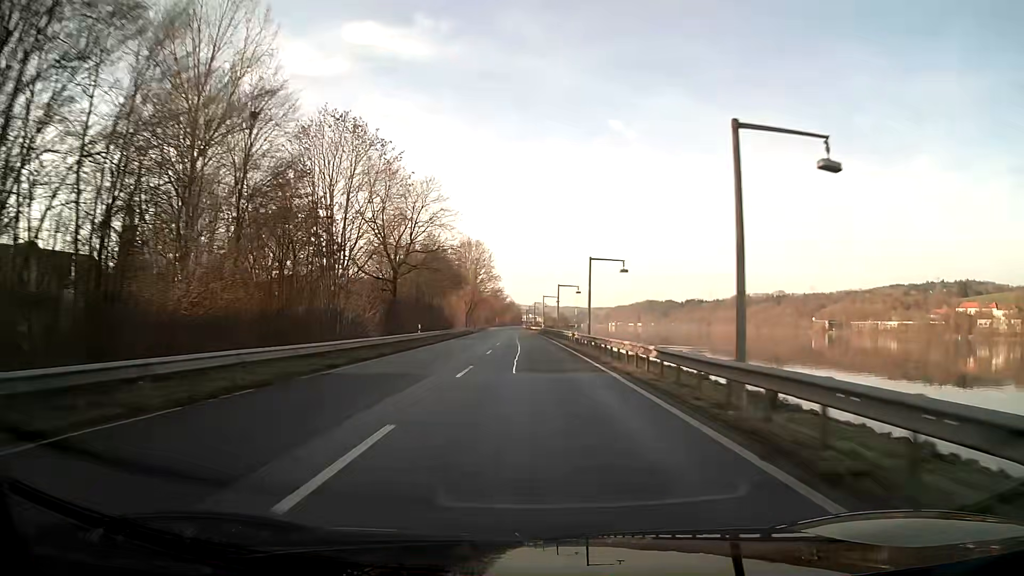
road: primary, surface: asphalt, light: Day
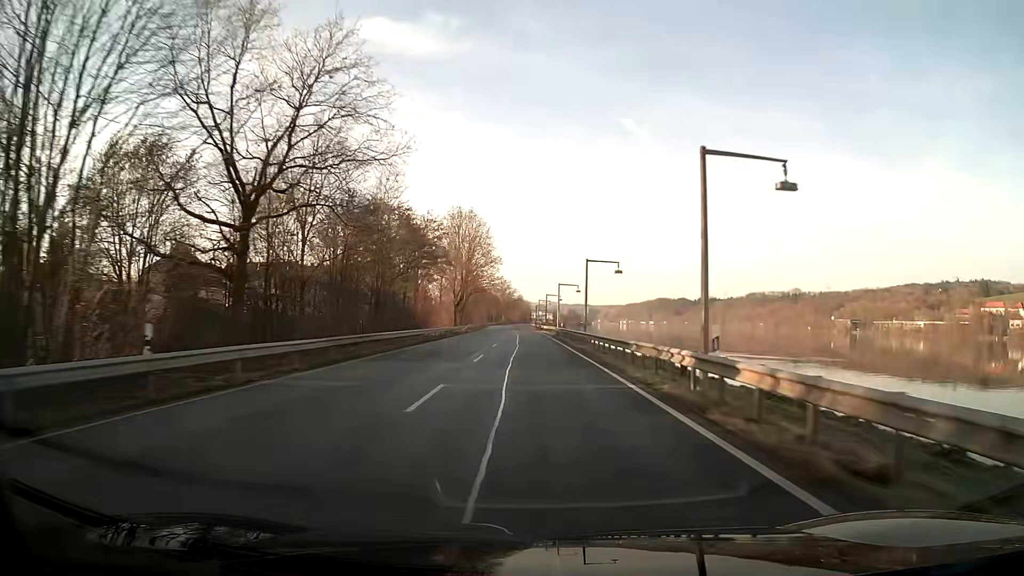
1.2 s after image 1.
(-0.3, +31.9) m; -1°
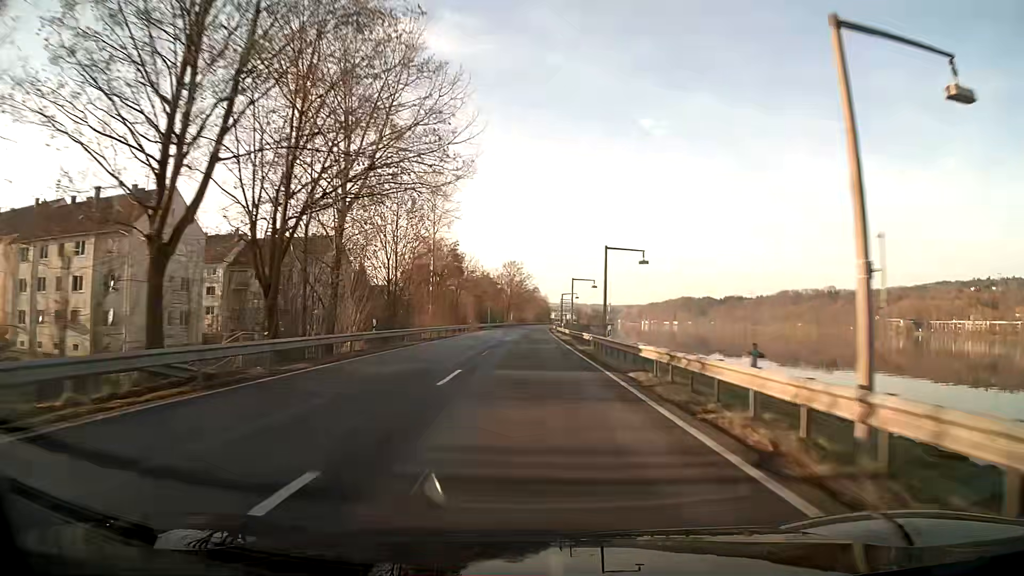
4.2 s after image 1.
(-1.1, +79.8) m; -1°
